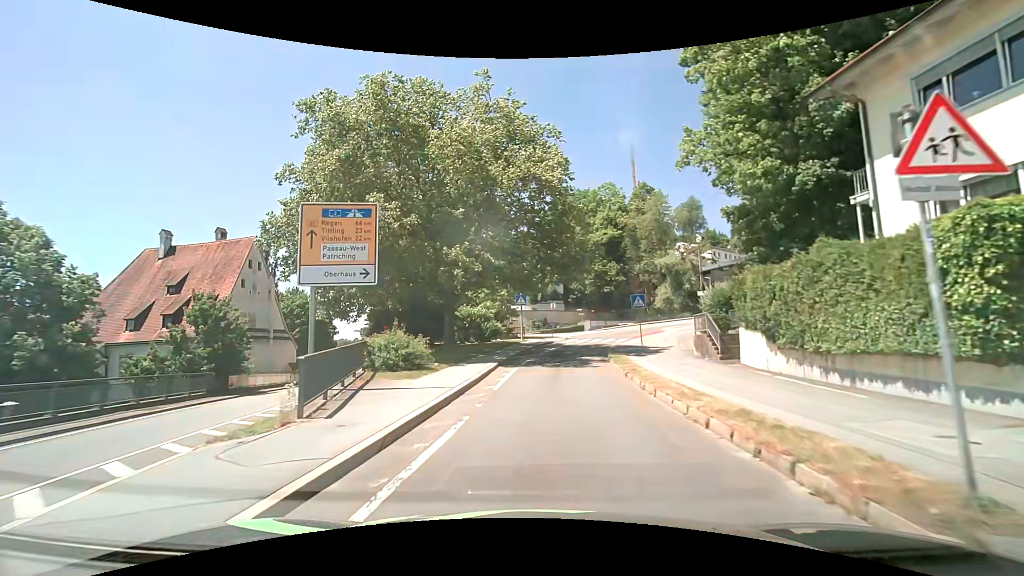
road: primary_link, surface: asphalt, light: Day
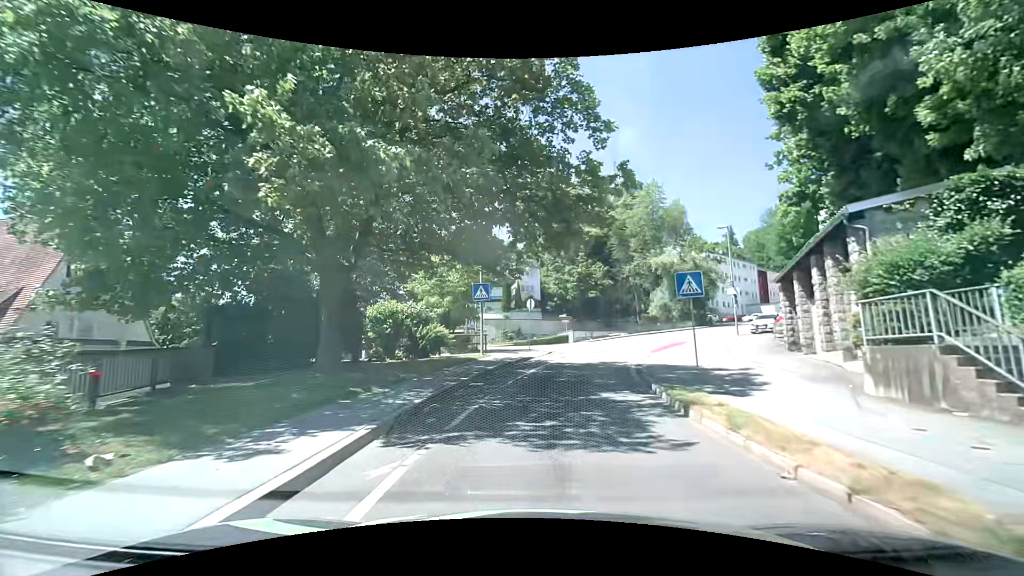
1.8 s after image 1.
(+0.2, +14.1) m; +3°
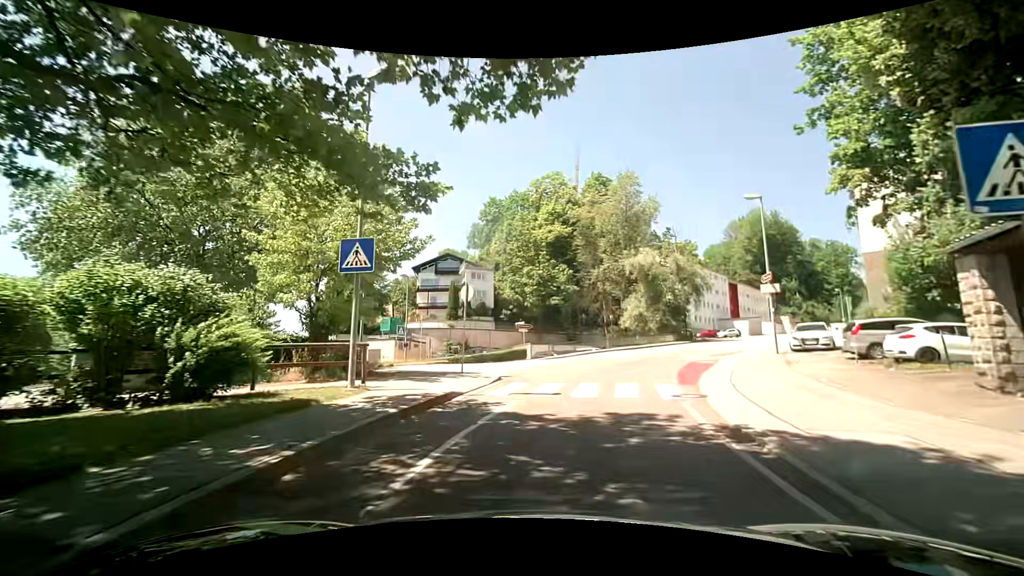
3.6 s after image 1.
(+0.5, +12.5) m; +6°
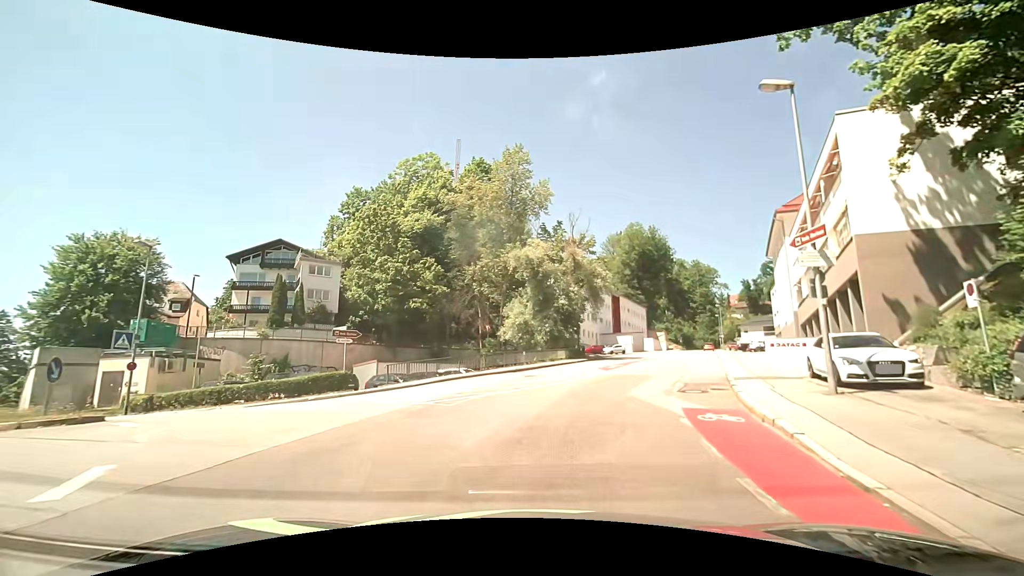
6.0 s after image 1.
(+1.5, +14.8) m; +14°
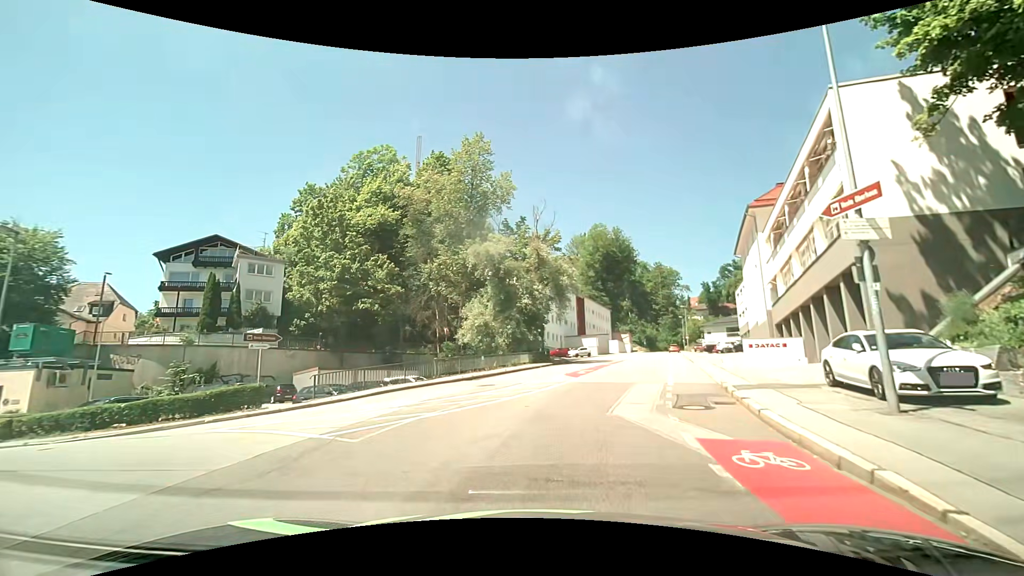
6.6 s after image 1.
(+0.1, +3.6) m; +4°
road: tertiary
(+1, +10) (+3, +20) (+6, +29) (+9, +39) (+11, +49) (+13, +58) (+16, +68) (+18, +78) (+20, +88) (+23, +97) m
